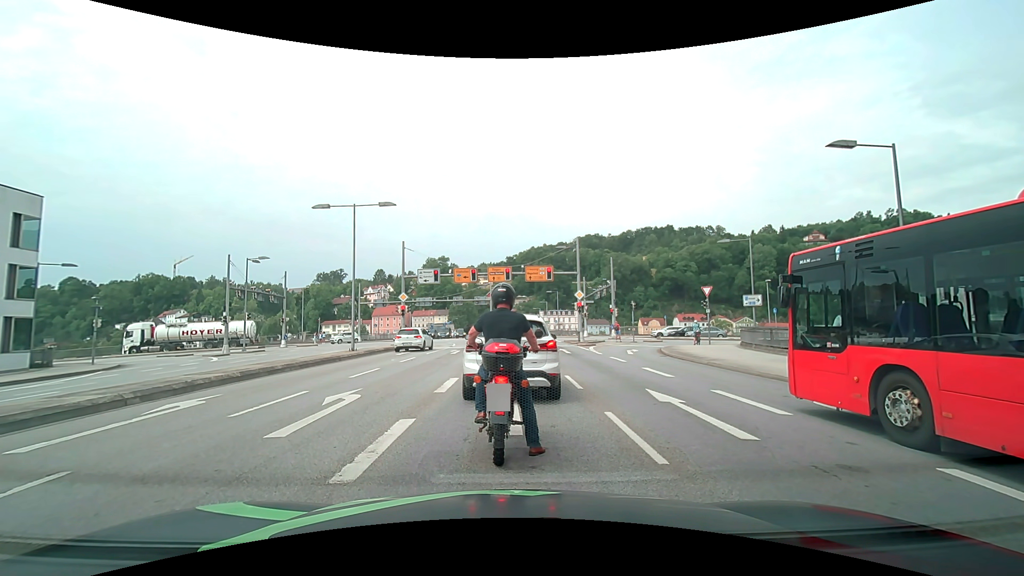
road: primary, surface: asphalt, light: Day
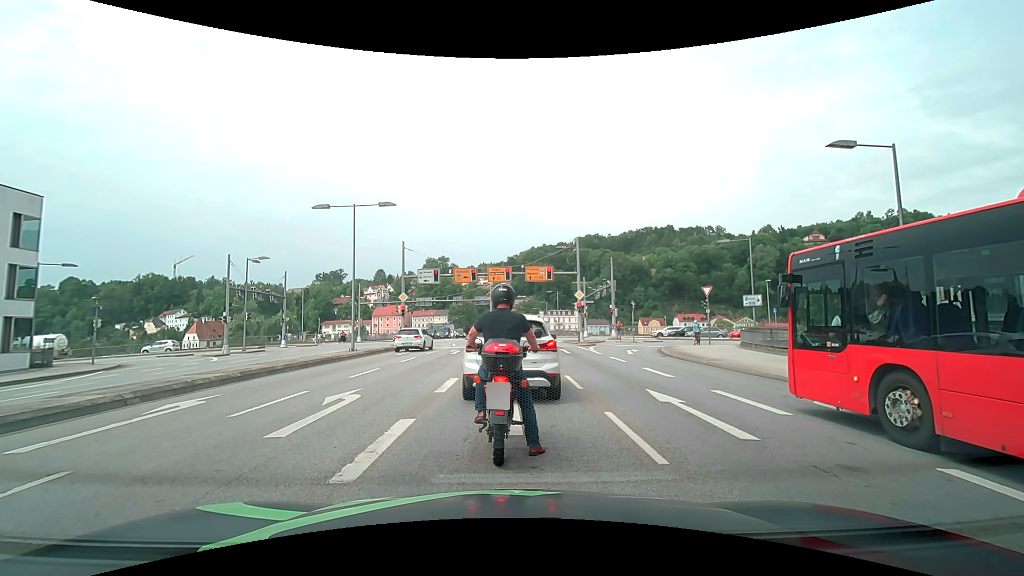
(0.0, 0.0) m; 0°
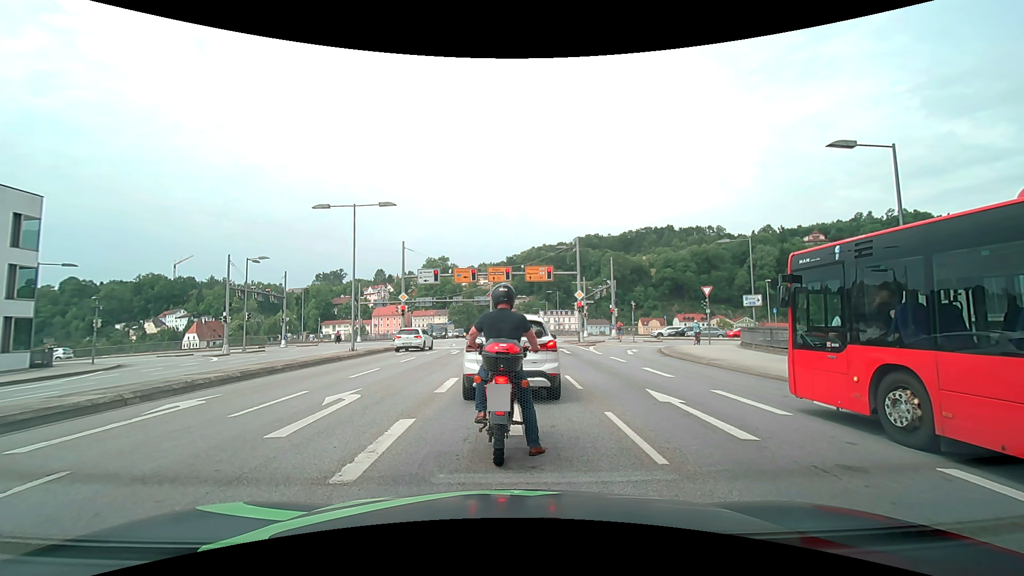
(0.0, 0.0) m; 0°
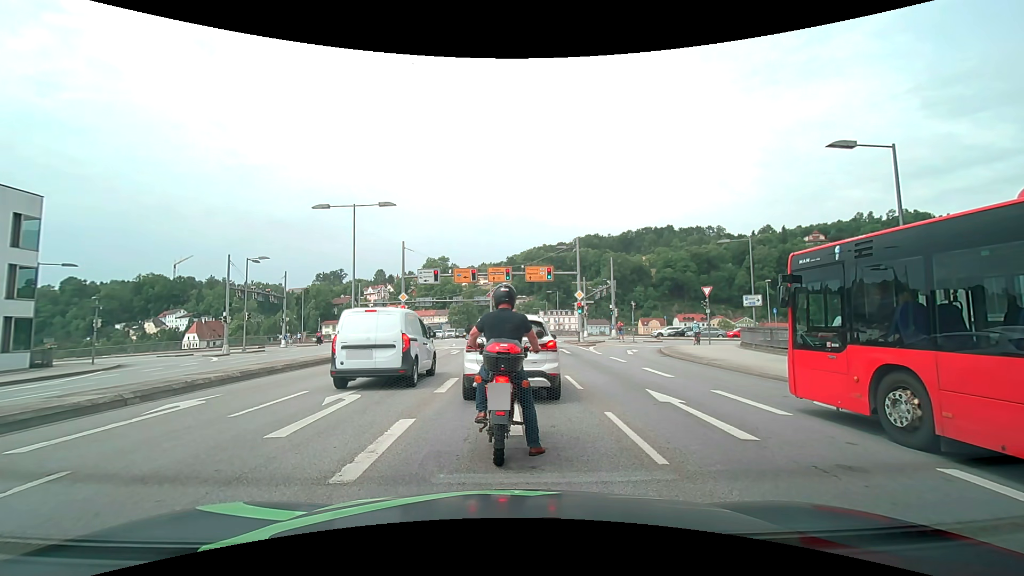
(0.0, 0.0) m; 0°
